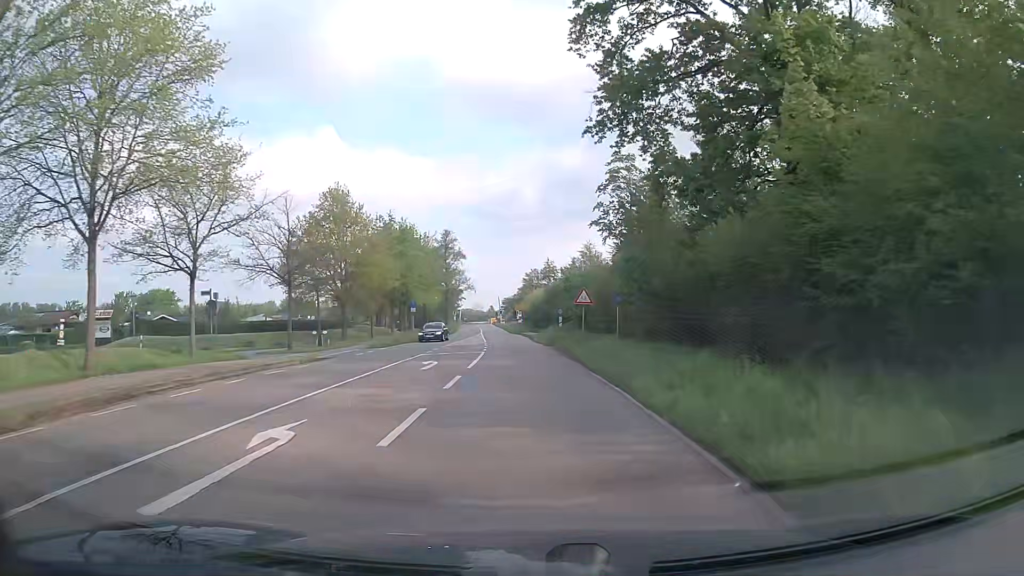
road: secondary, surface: asphalt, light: Day
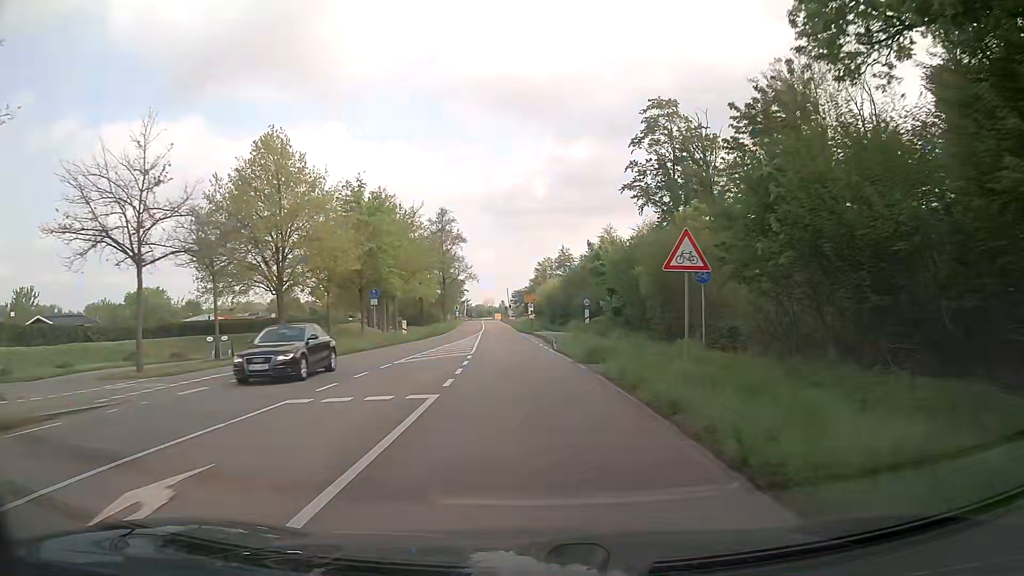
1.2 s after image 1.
(-0.1, +17.8) m; -1°
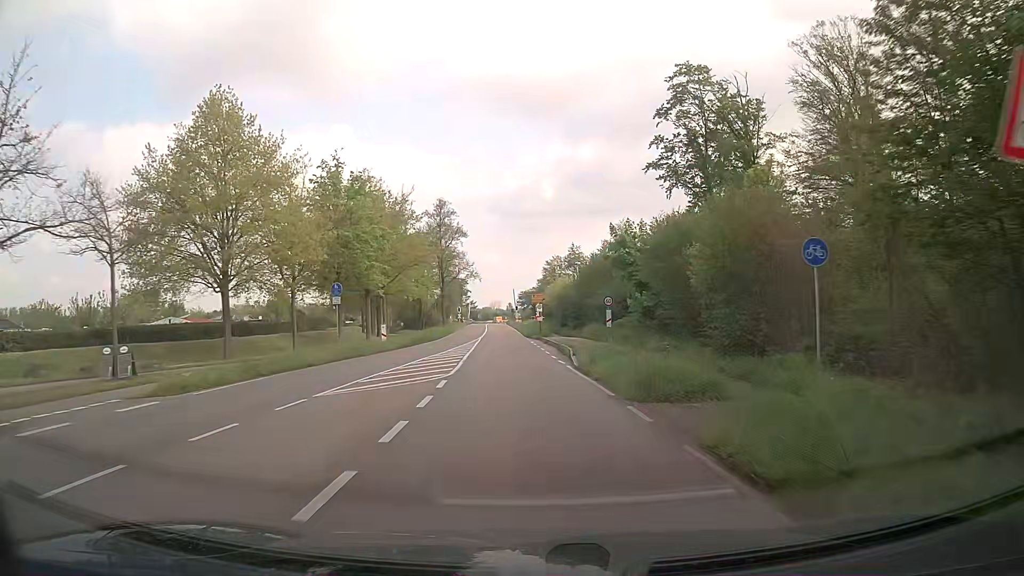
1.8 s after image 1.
(0.0, +8.9) m; -1°
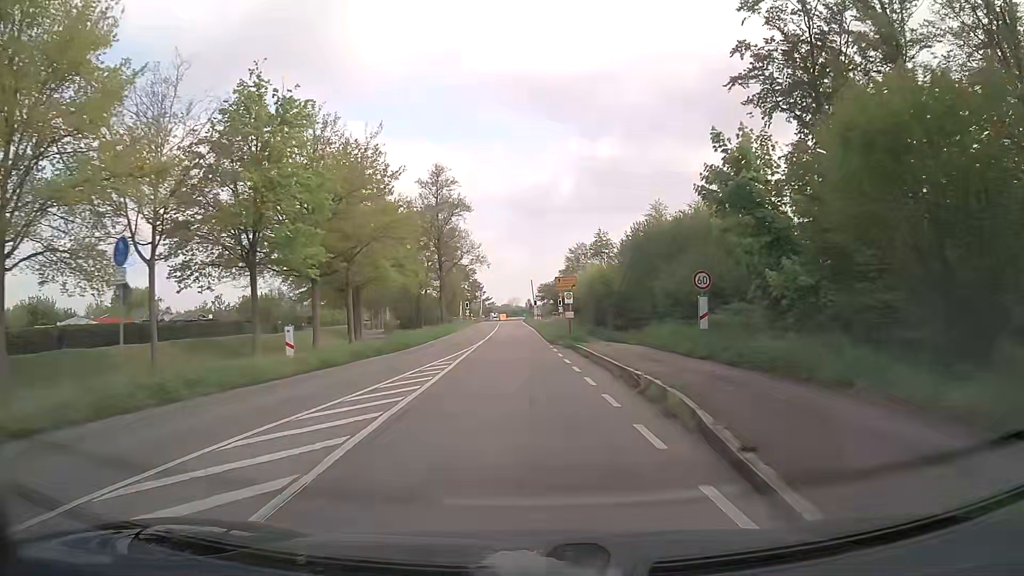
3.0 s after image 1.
(-0.1, +17.6) m; -1°
